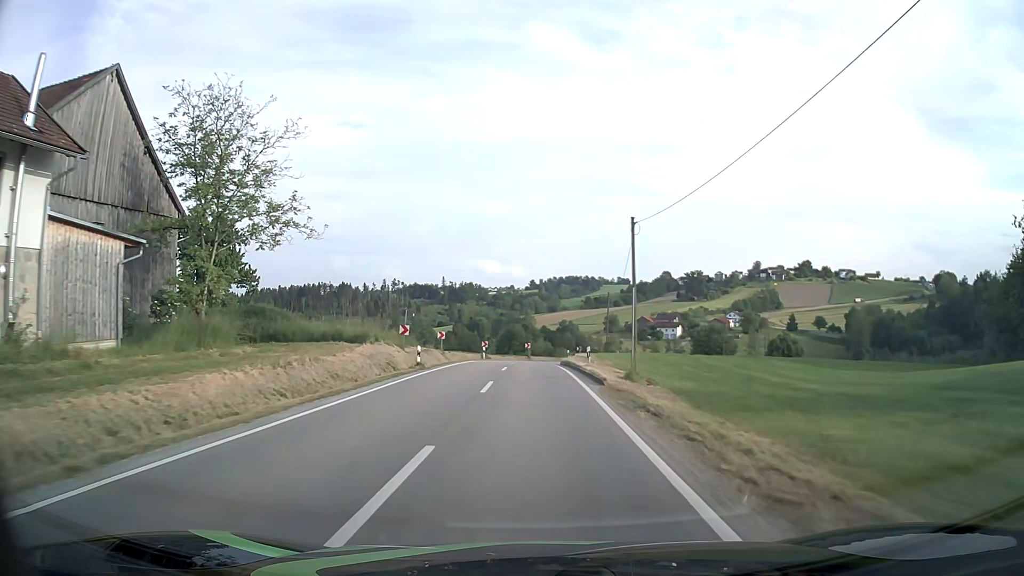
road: tertiary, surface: asphalt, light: Day
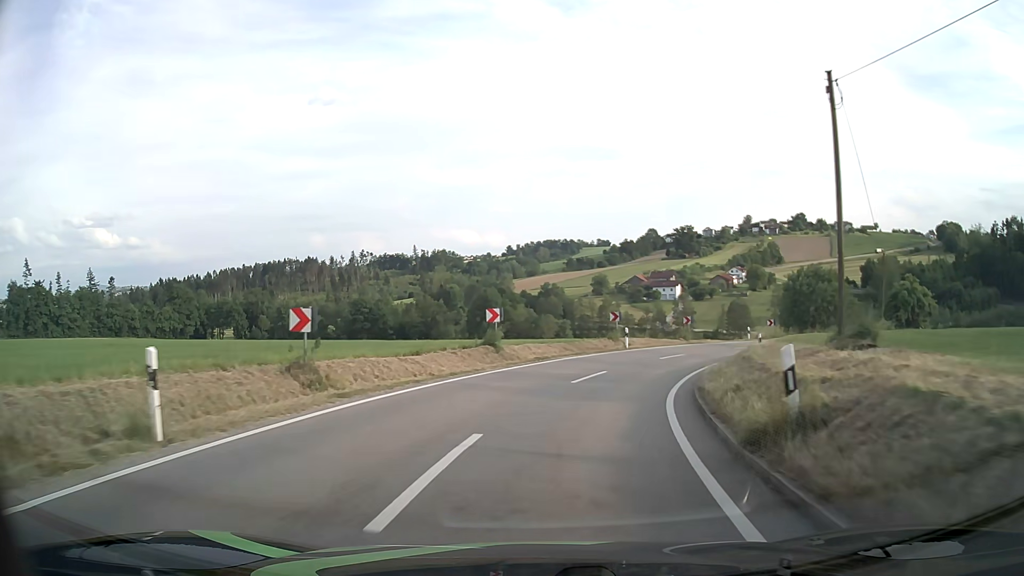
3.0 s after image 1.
(-0.1, +46.8) m; +2°
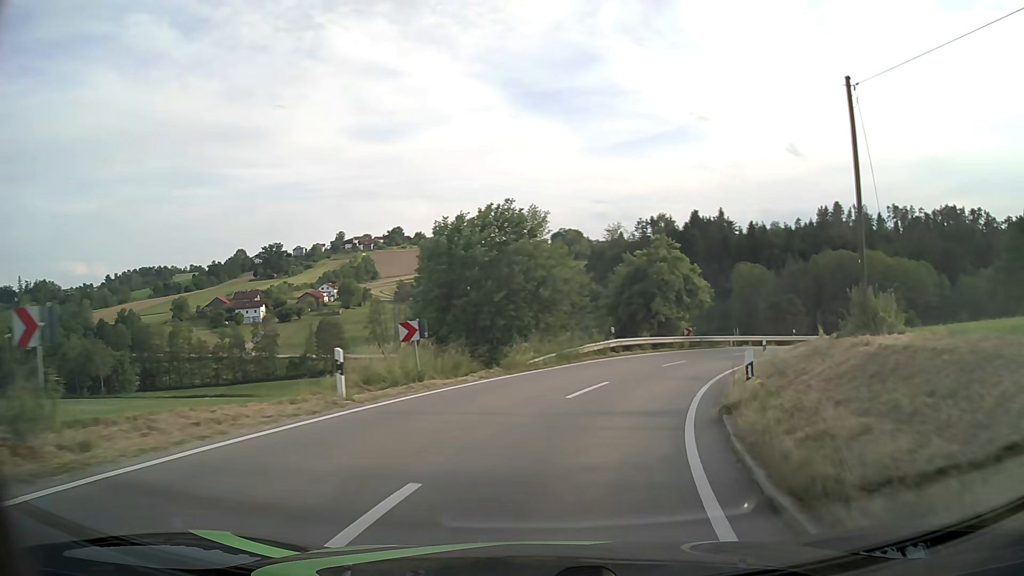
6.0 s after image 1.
(+10.6, +35.6) m; +35°
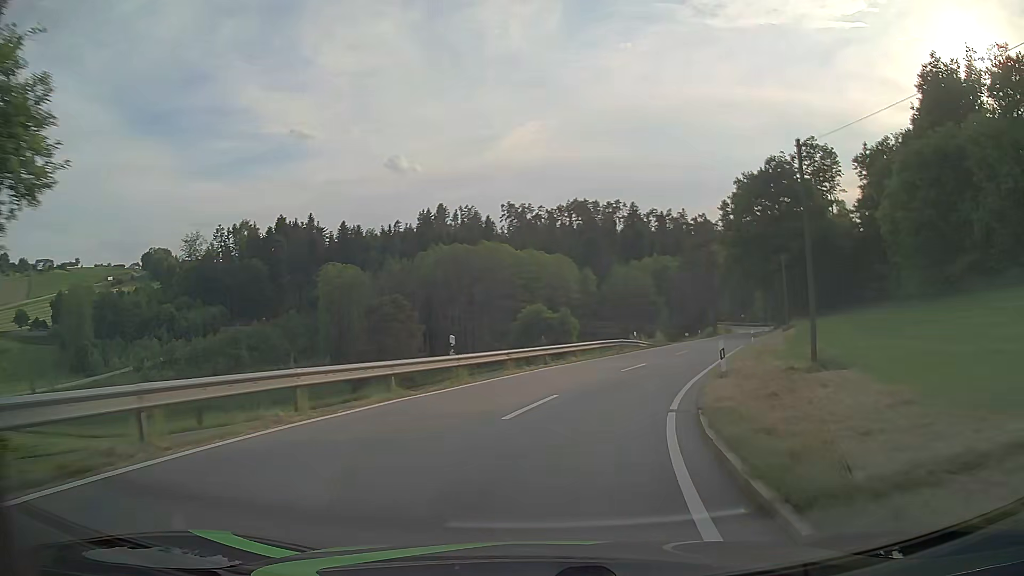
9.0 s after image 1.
(+11.7, +35.8) m; +34°
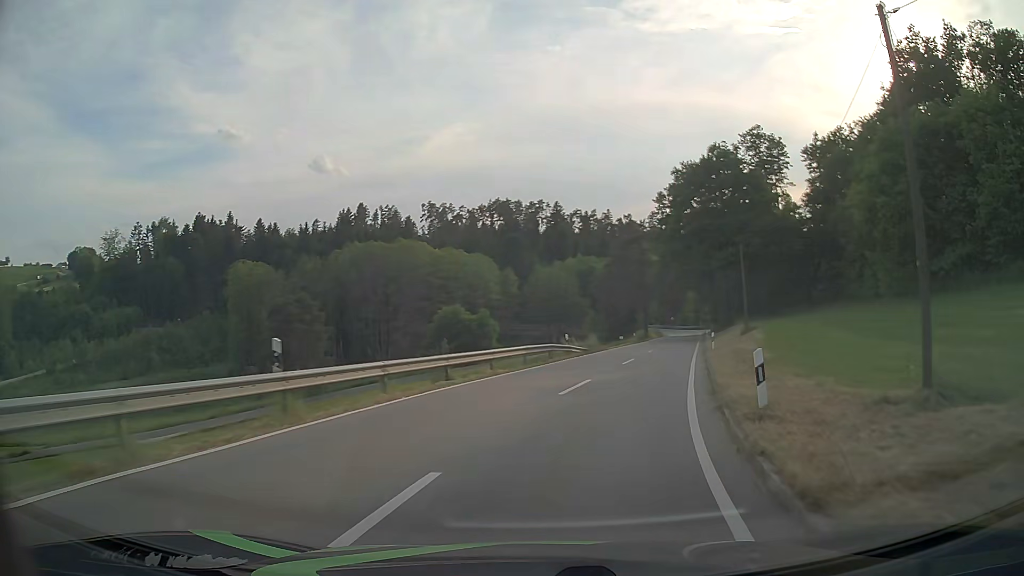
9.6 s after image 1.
(+0.4, +7.9) m; +6°
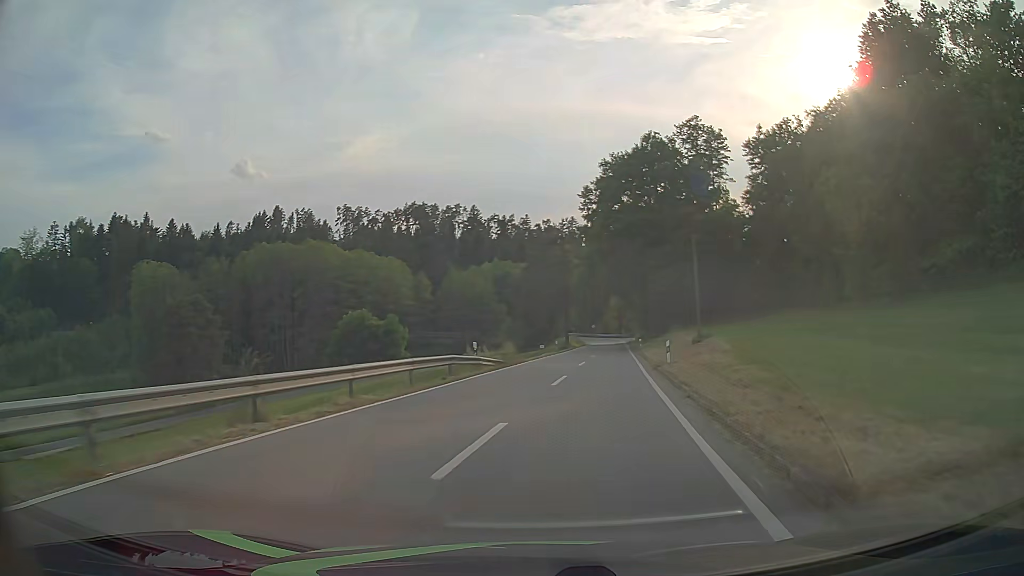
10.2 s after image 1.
(+0.6, +8.1) m; +7°
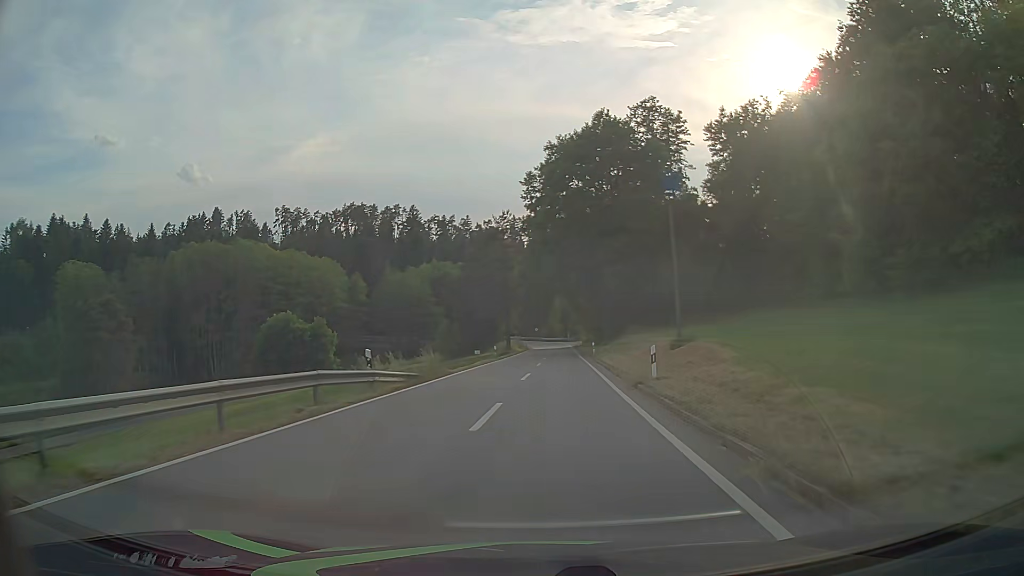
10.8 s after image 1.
(+0.5, +8.4) m; +5°
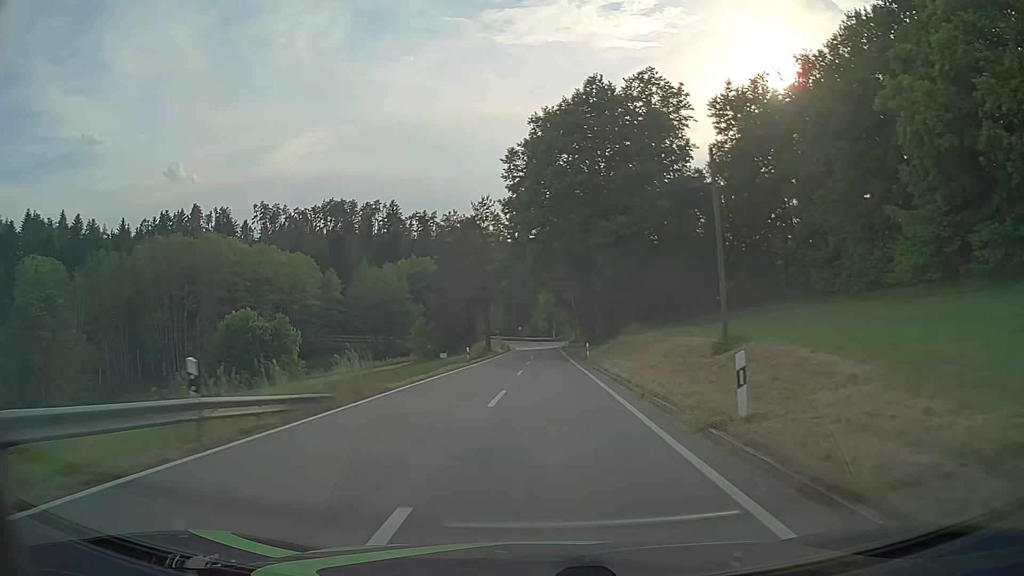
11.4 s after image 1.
(+0.1, +8.8) m; +1°
(0, +10) (0, +20) (+1, +30) (+1, +40) (+1, +50) (+1, +60) (+1, +70) (+1, +80) (+2, +90) (+2, +100) m
